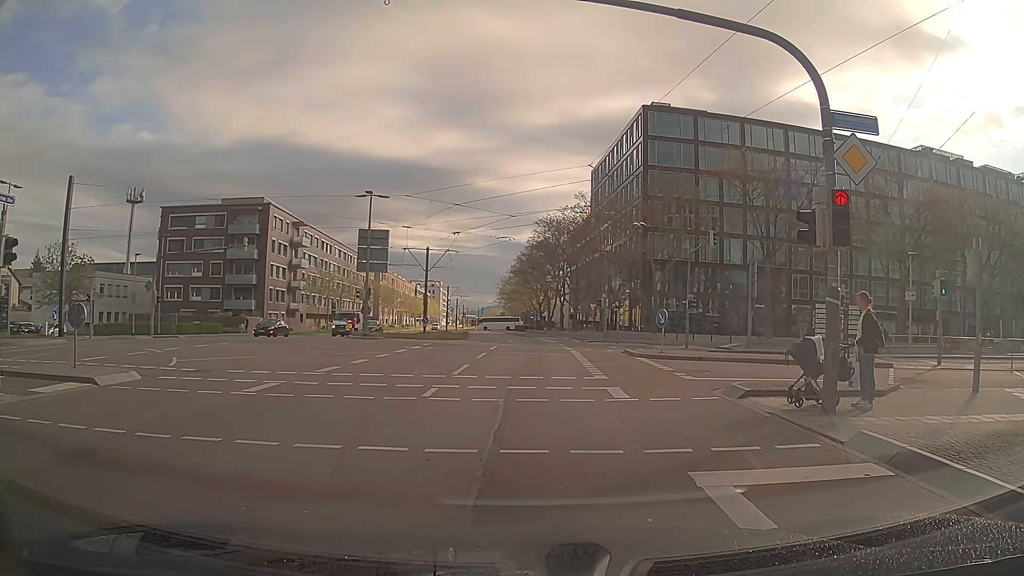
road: secondary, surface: asphalt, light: Day
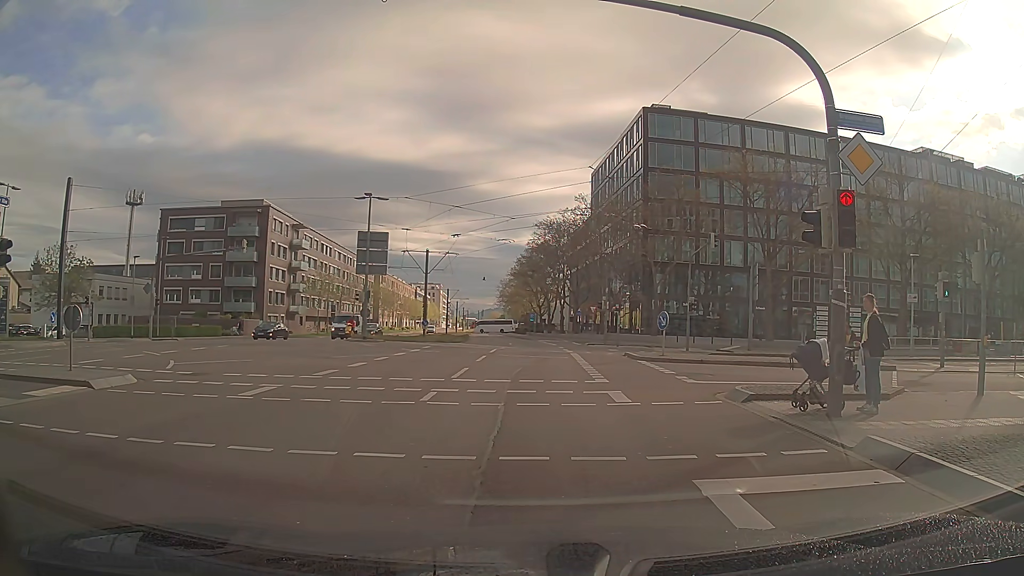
(0.0, +0.2) m; 0°
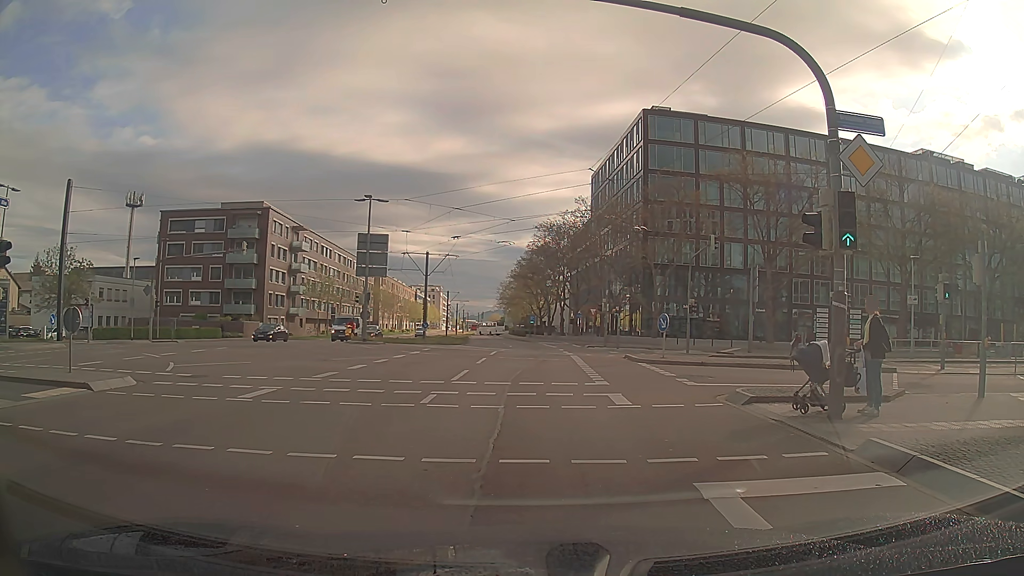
(0.0, +0.1) m; 0°
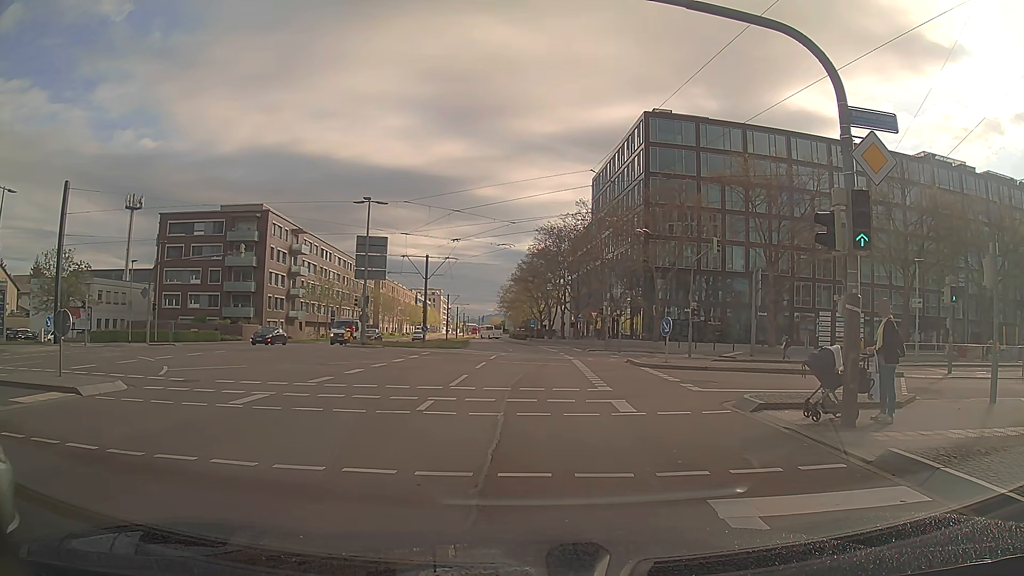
(0.0, +0.5) m; 0°
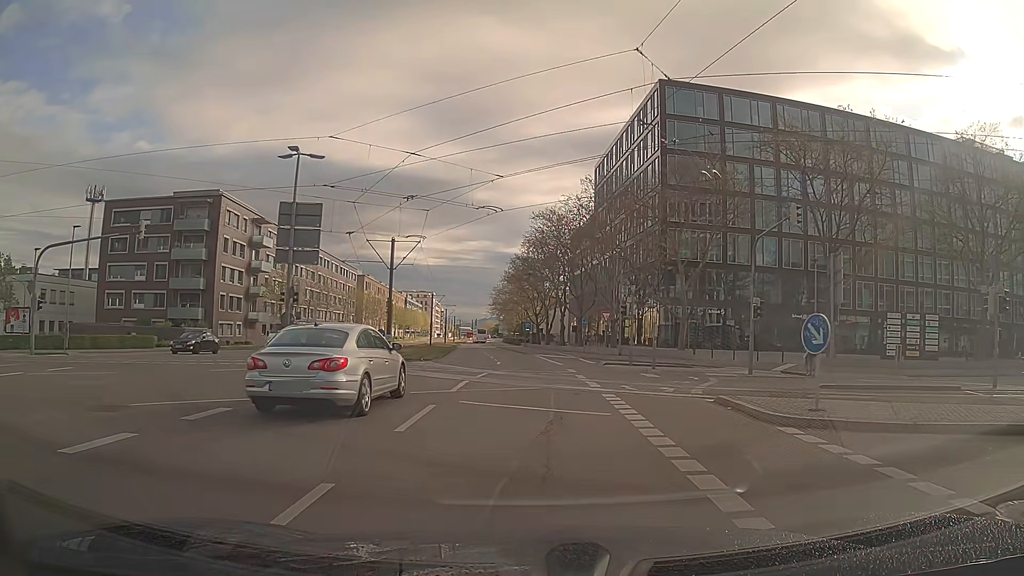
(-0.2, +12.7) m; -1°
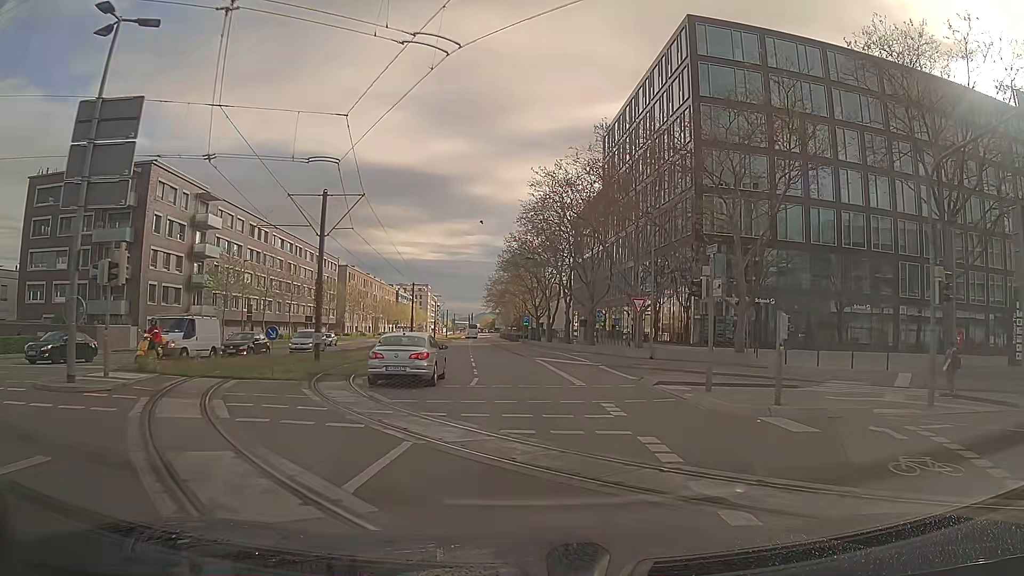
(+0.1, +14.2) m; +1°
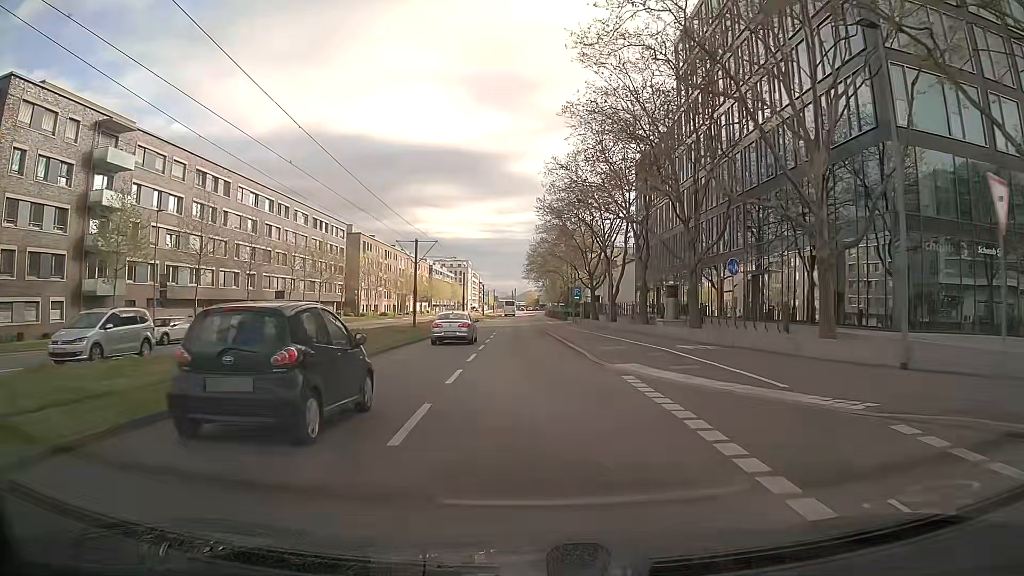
(-0.9, +23.6) m; -6°
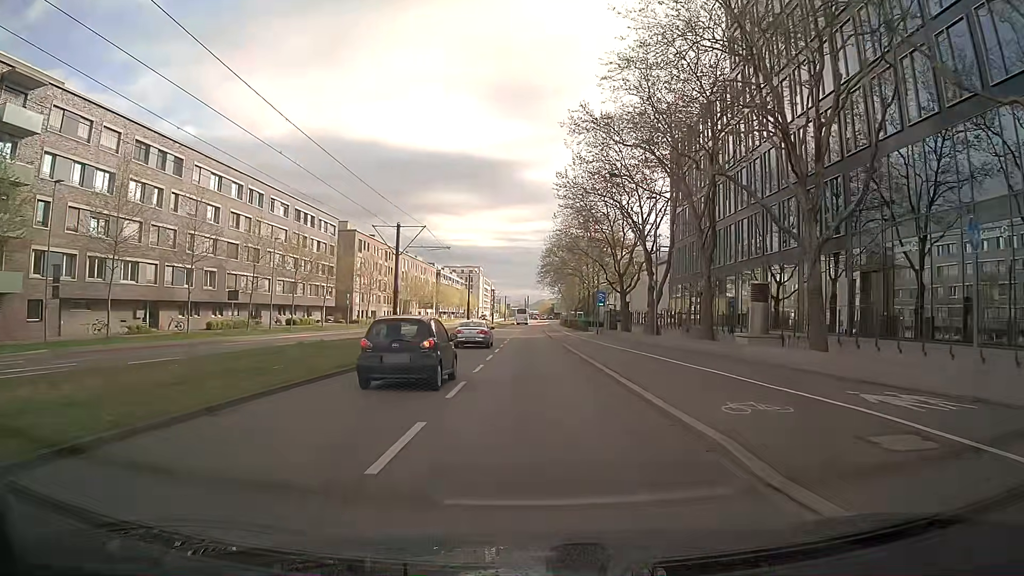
(0.0, +13.1) m; 0°
(0, +10) (0, +20) (0, +30) (0, +40) (0, +50) (0, +60) (0, +70) (0, +80) (0, +90) (0, +100) m
